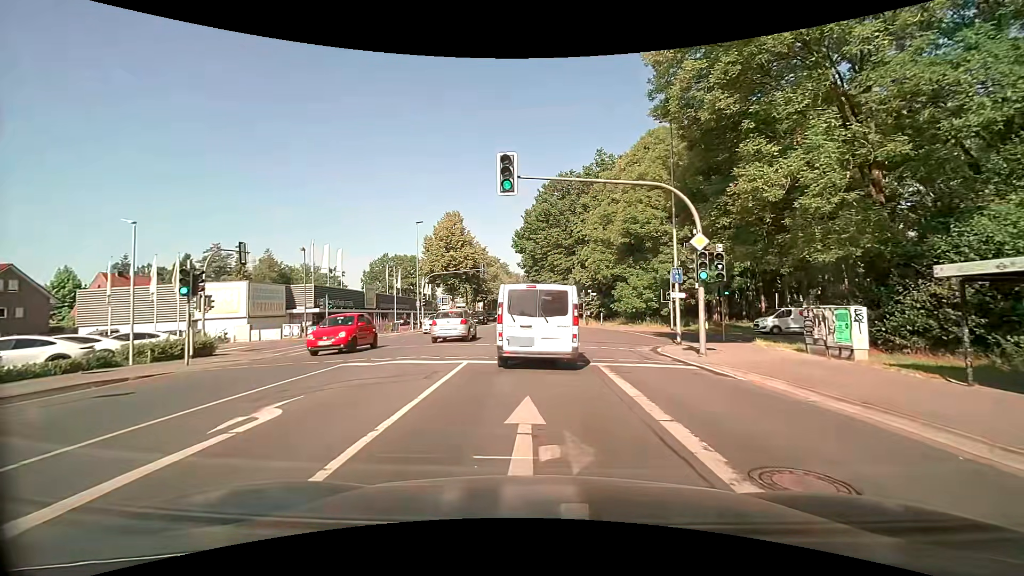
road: secondary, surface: asphalt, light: Day
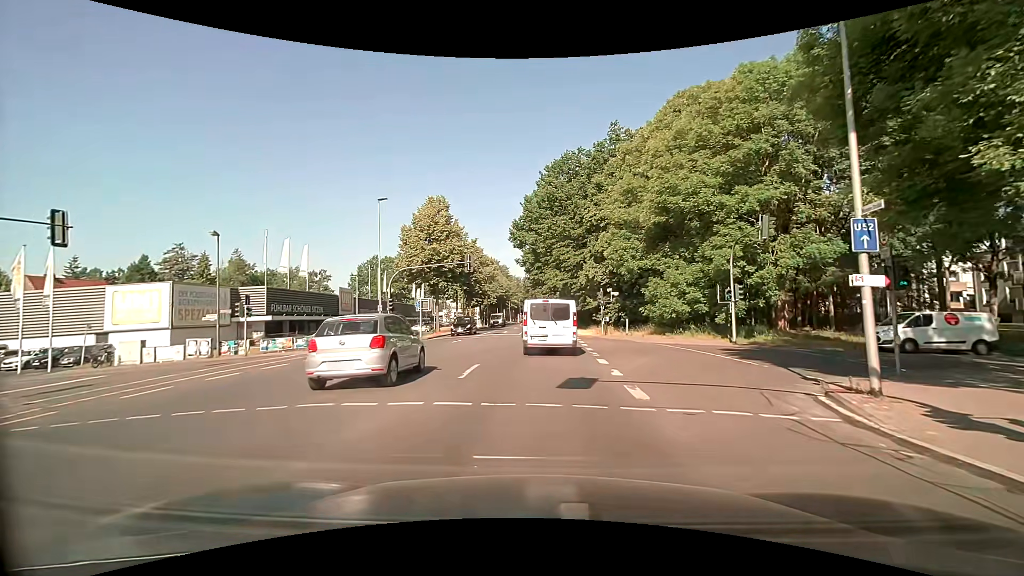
(+0.1, +12.3) m; +1°
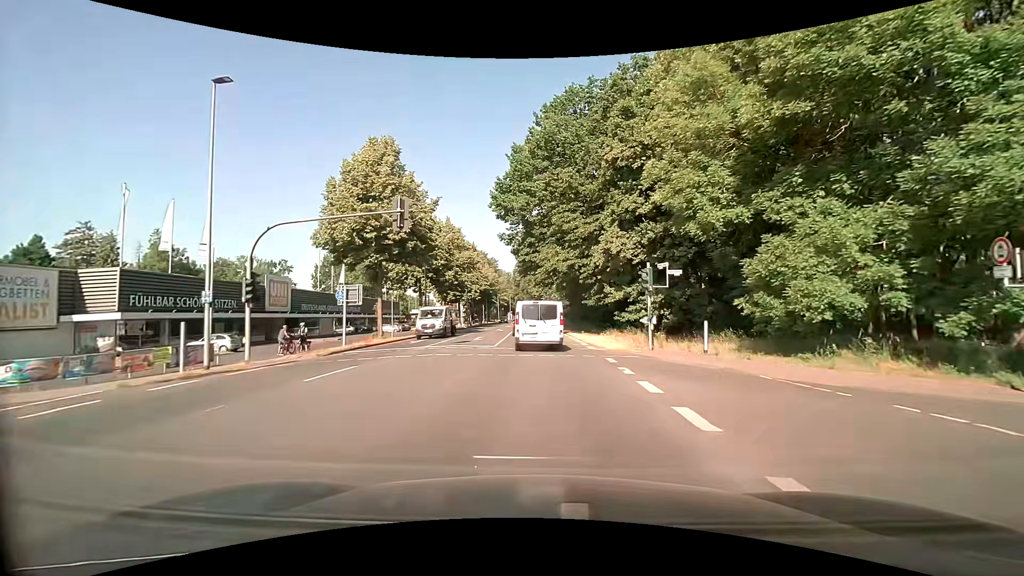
(0.0, +18.1) m; +1°
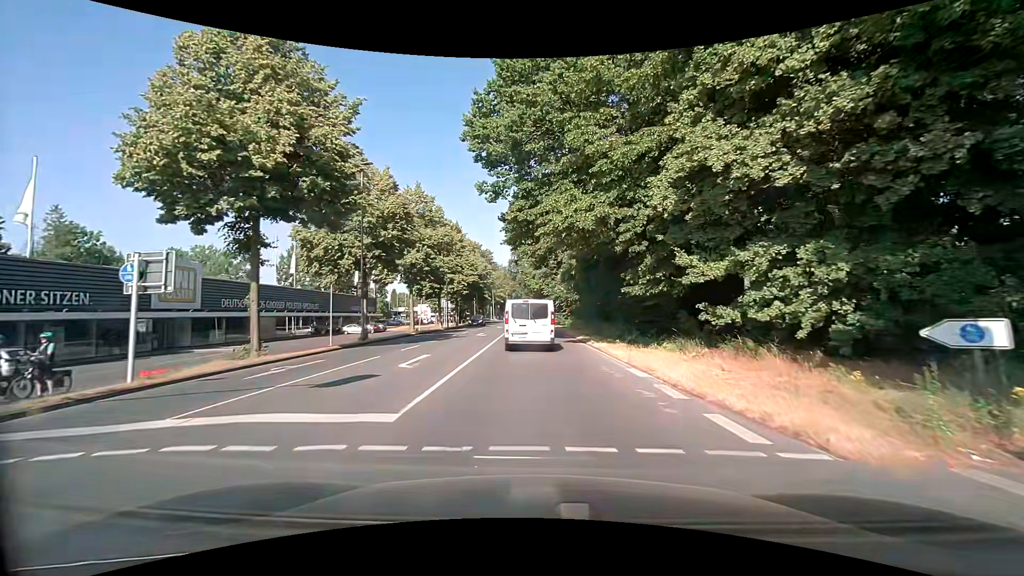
(-0.1, +16.5) m; 0°
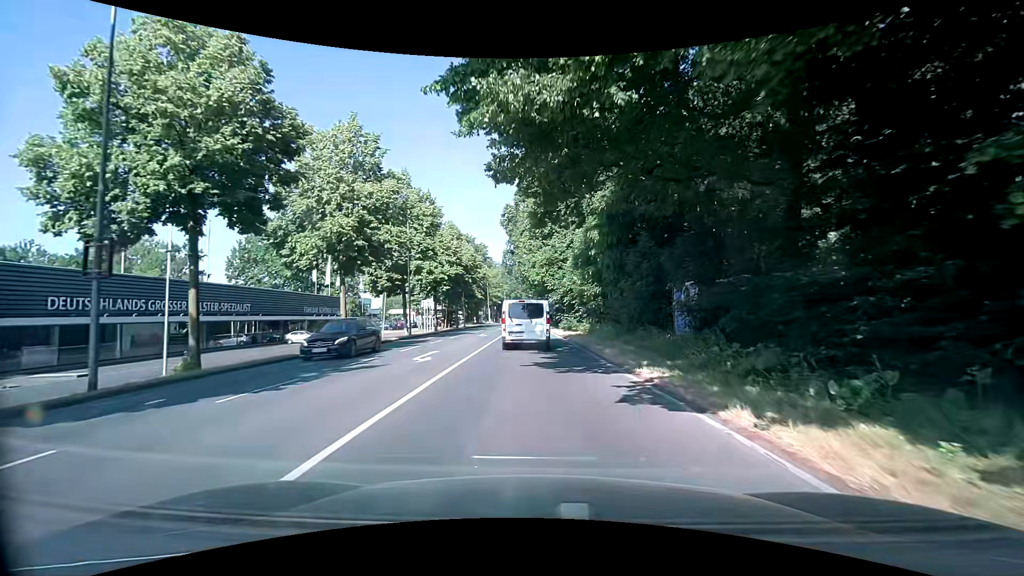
(+0.1, +17.6) m; 0°
(0, +10) (0, +20) (0, +30) (0, +40) (-1, +50) (-1, +60) (-1, +70) (-2, +80) (-2, +90) (-2, +100) m
